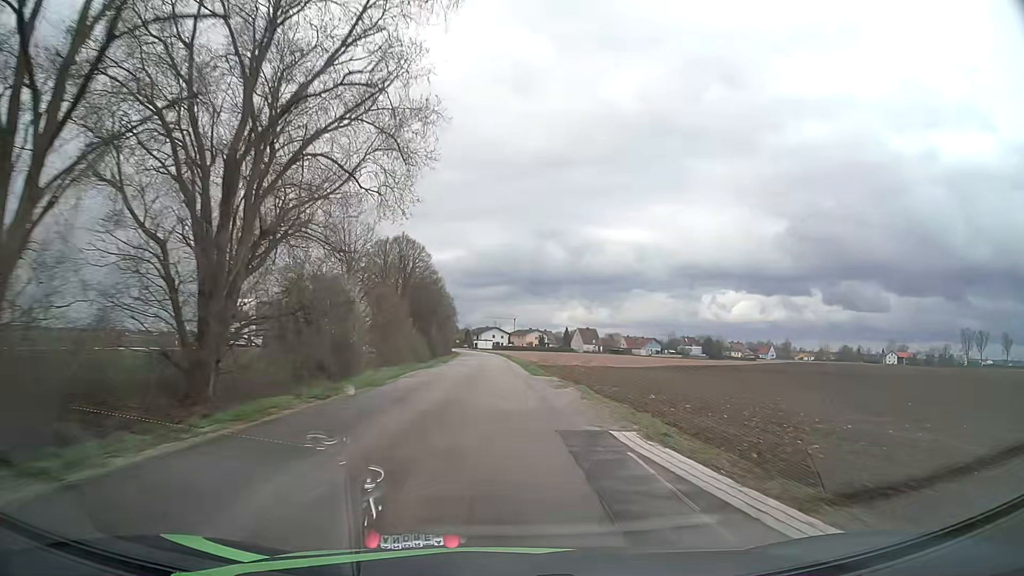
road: unclassified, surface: asphalt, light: Day
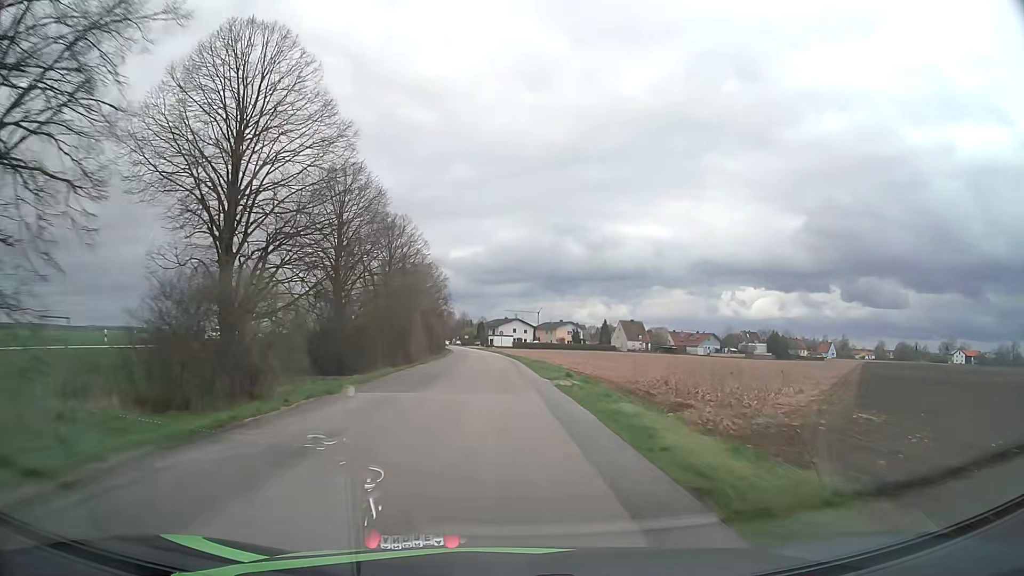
(-0.7, +61.0) m; -2°
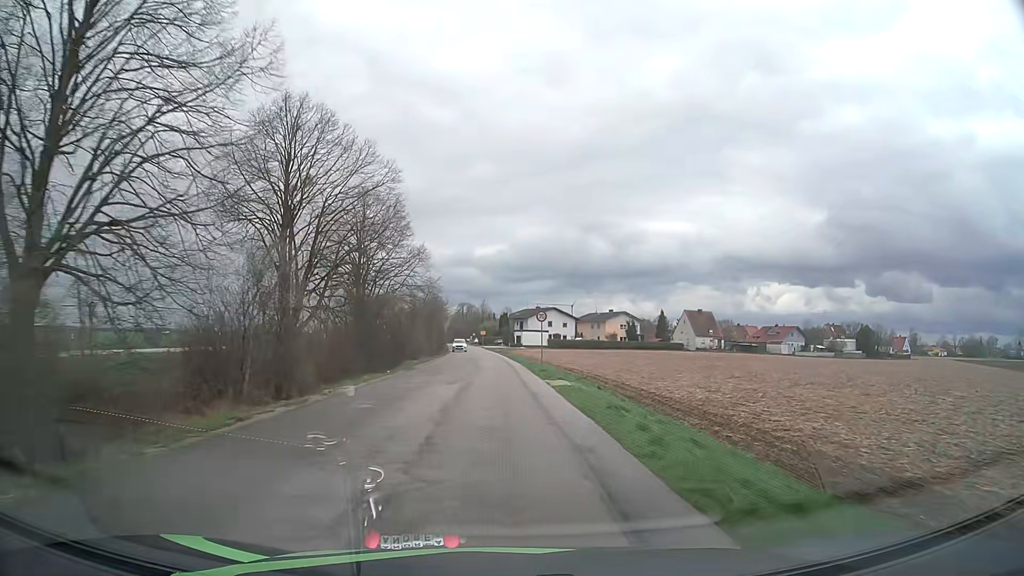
(-0.6, +54.7) m; -2°
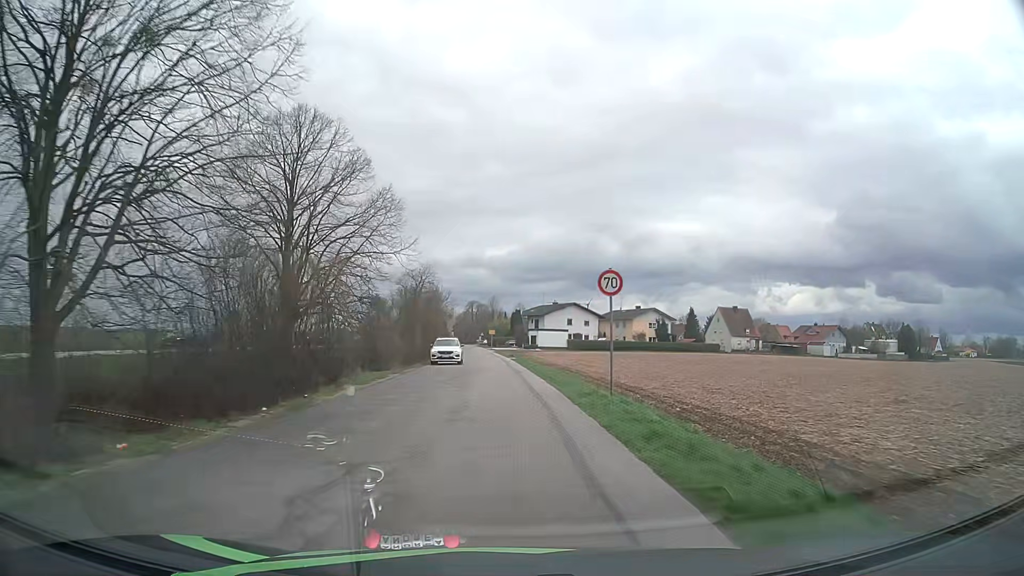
(-0.2, +20.2) m; -1°
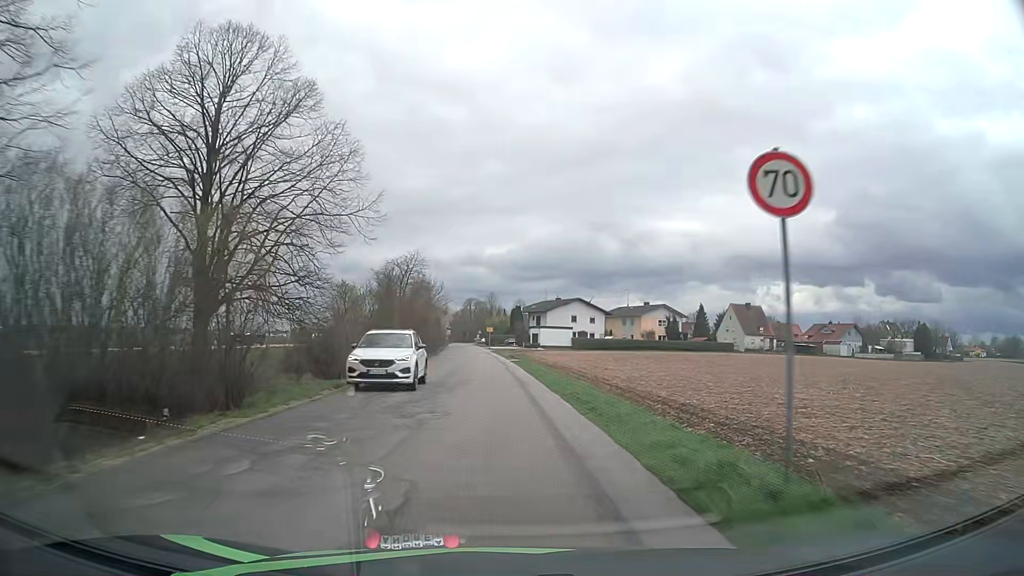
(0.0, +9.7) m; 0°
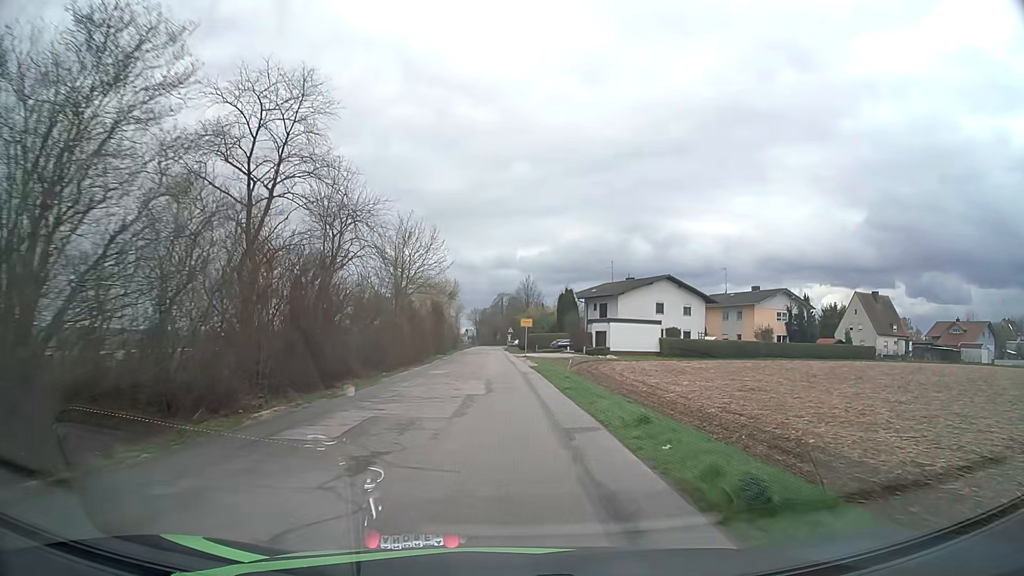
(-1.2, +45.1) m; -3°
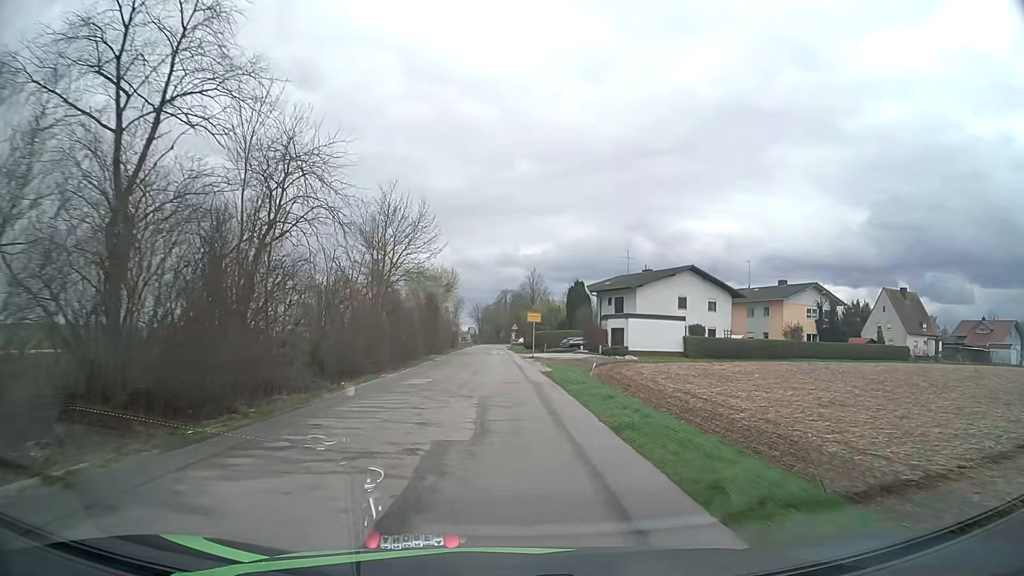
(0.0, +8.3) m; 0°
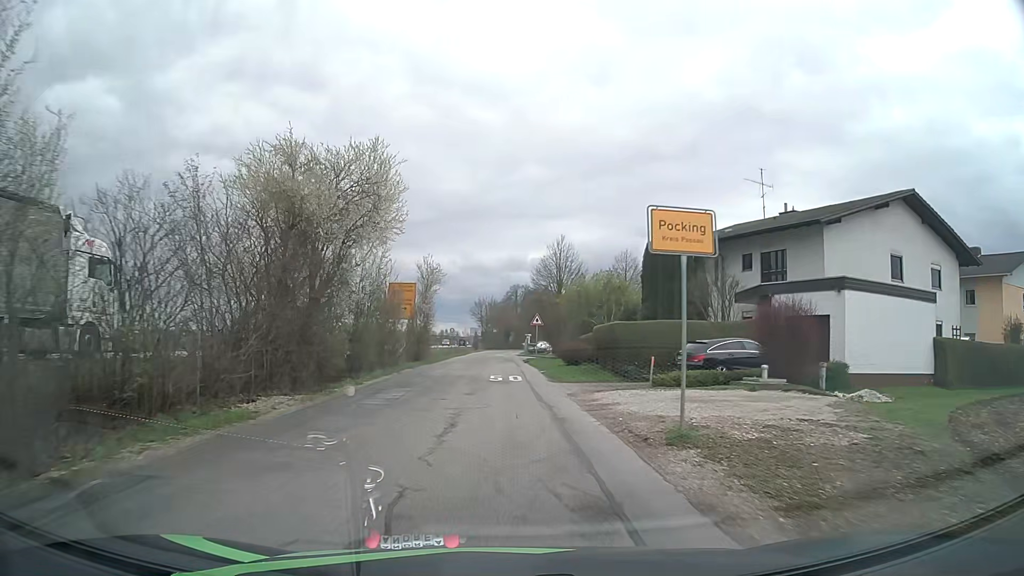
(-0.3, +38.1) m; -1°
